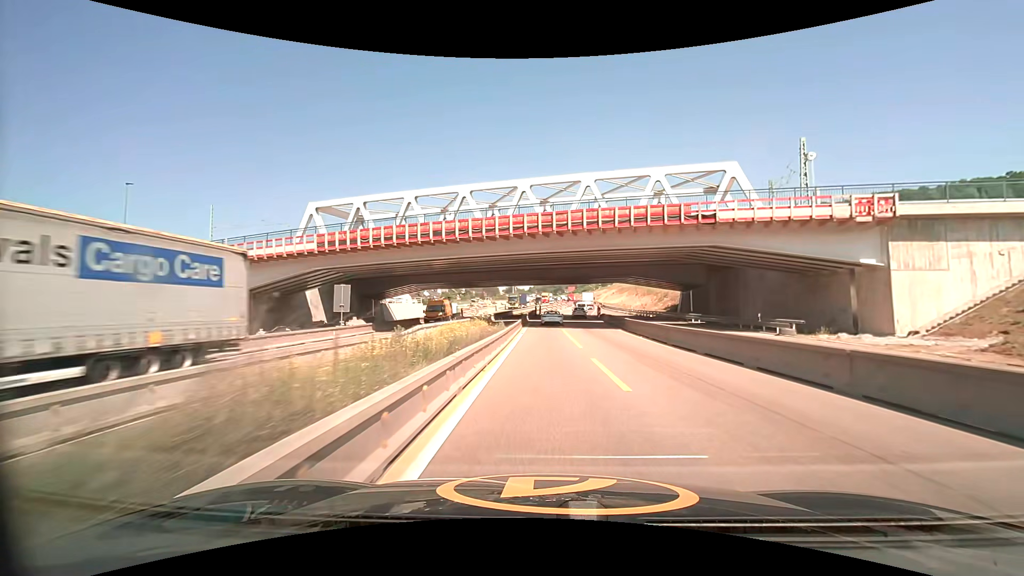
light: Day
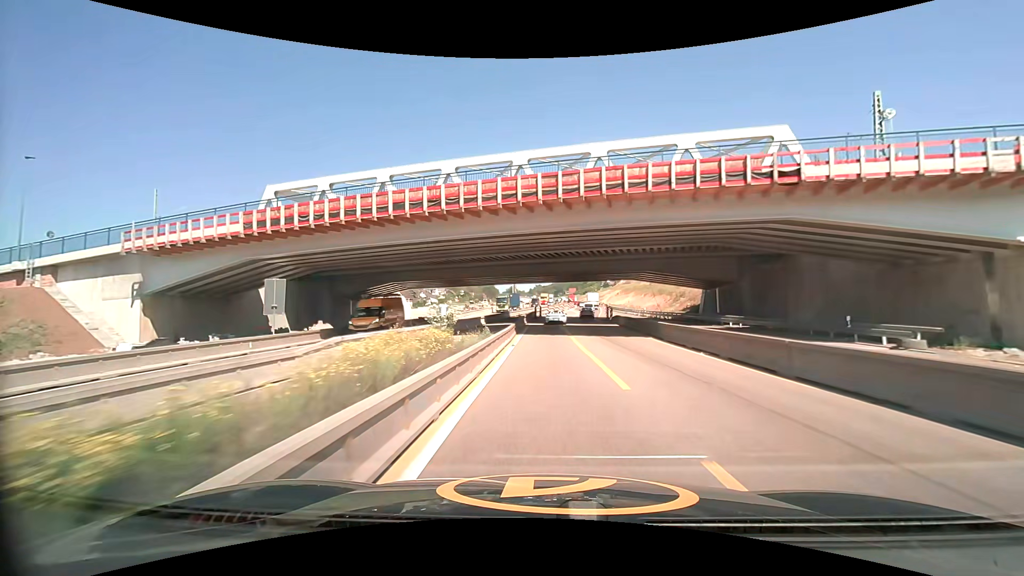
(0.0, +9.9) m; 0°
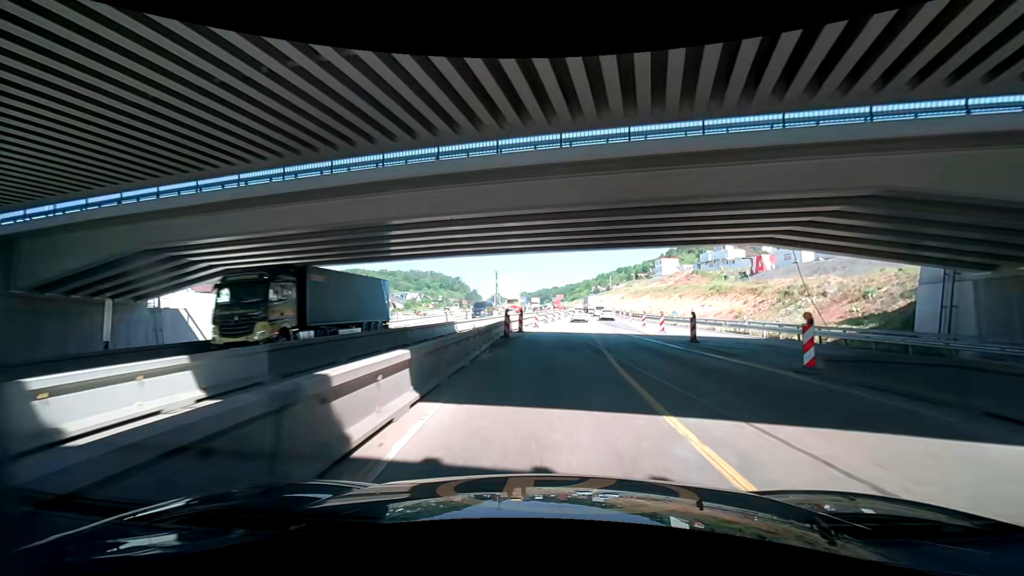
(+0.1, +39.3) m; -1°
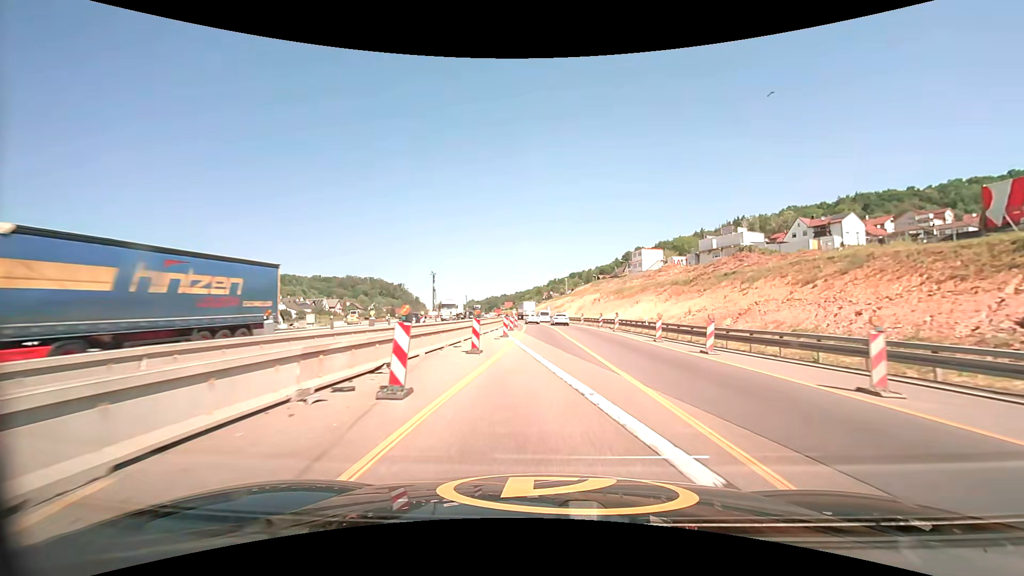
(+2.6, +49.4) m; +8°
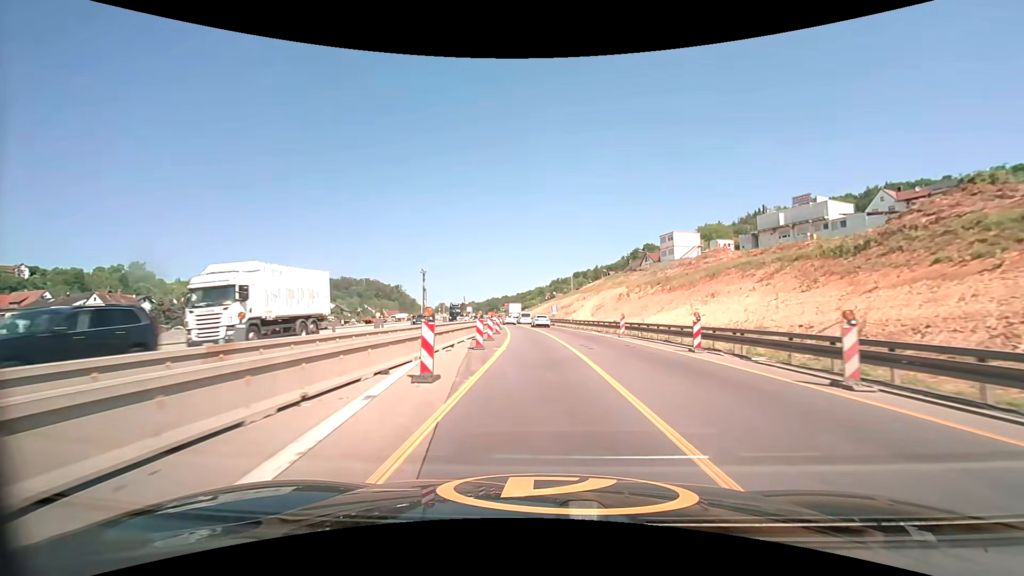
(0.0, +29.5) m; 0°
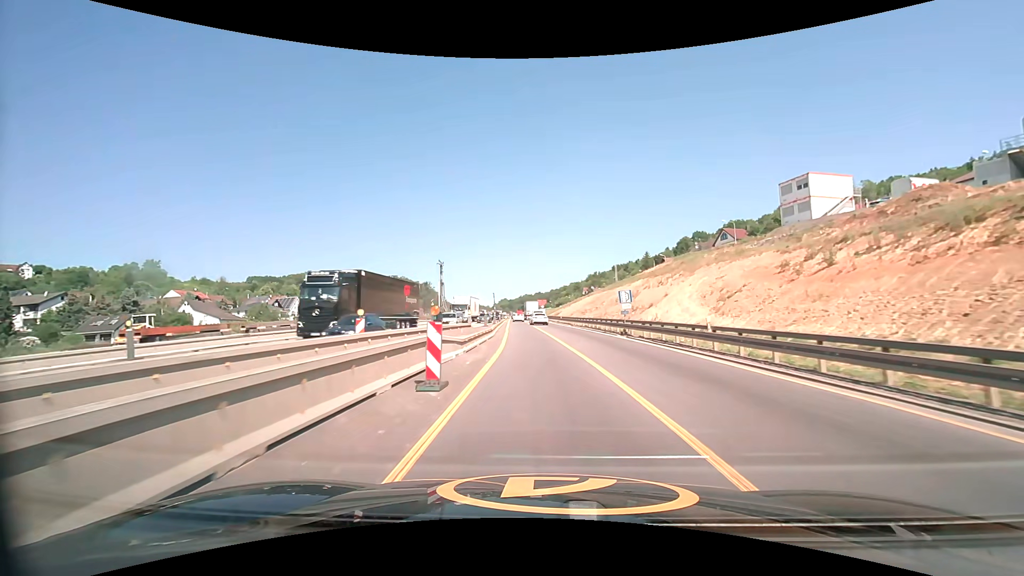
(-1.1, +38.2) m; -4°
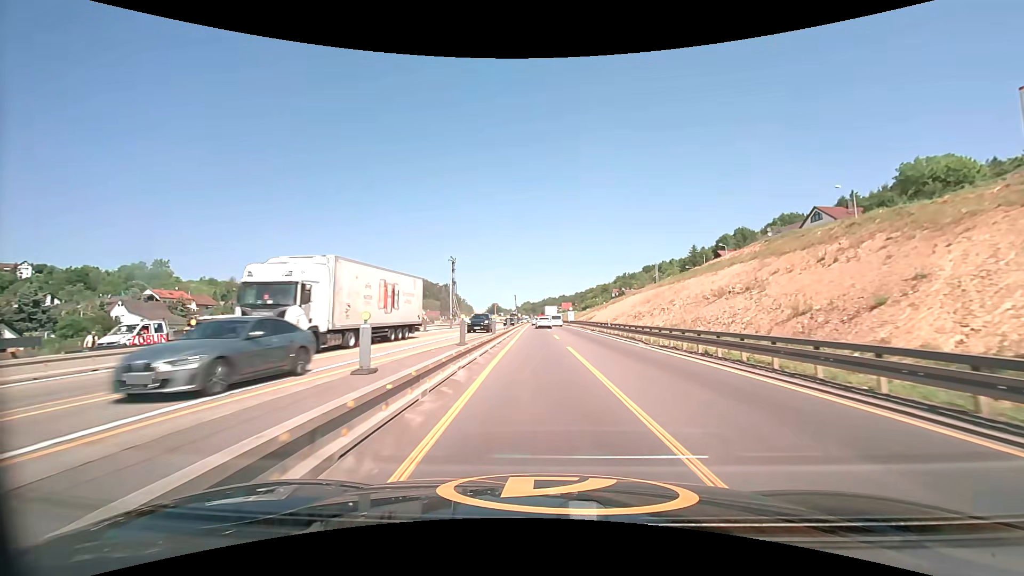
(-0.8, +28.2) m; -3°
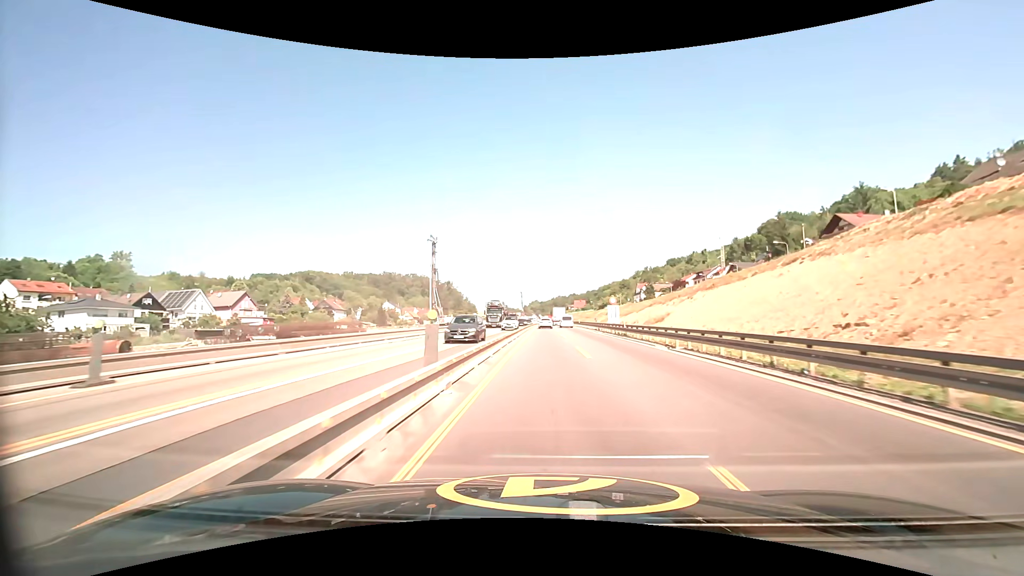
(-0.6, +51.6) m; -1°
(0, +10) (0, +20) (0, +30) (0, +40) (0, +50) (0, +60) (0, +70) (0, +80) (0, +90) (+1, +100) m
